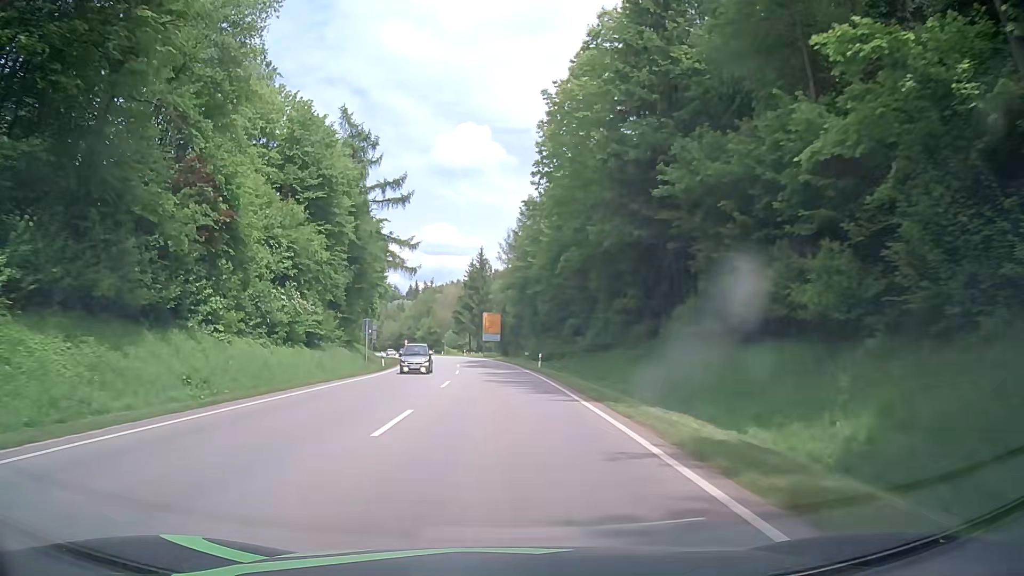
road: secondary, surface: asphalt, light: Day
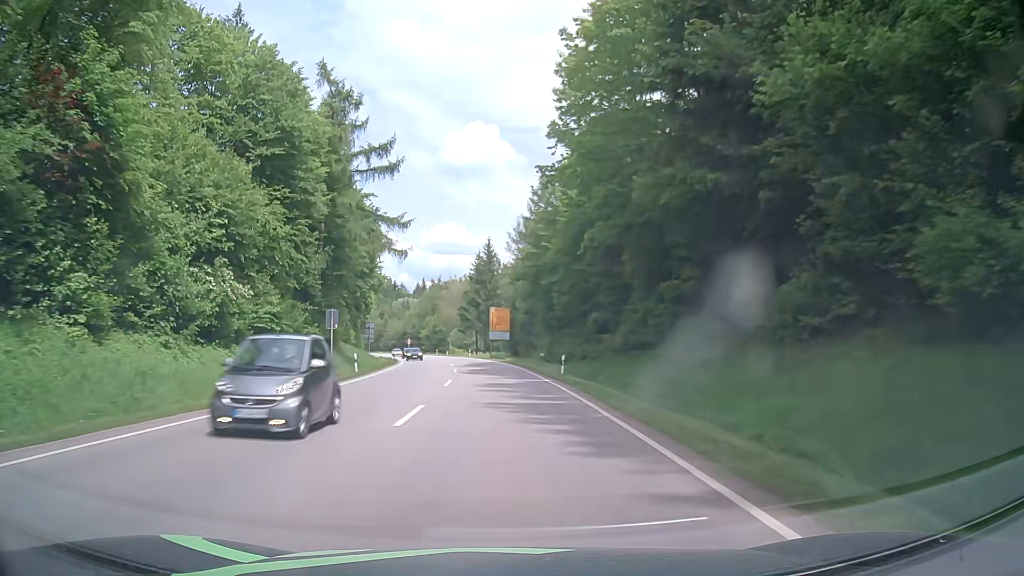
(-0.2, +10.8) m; -1°
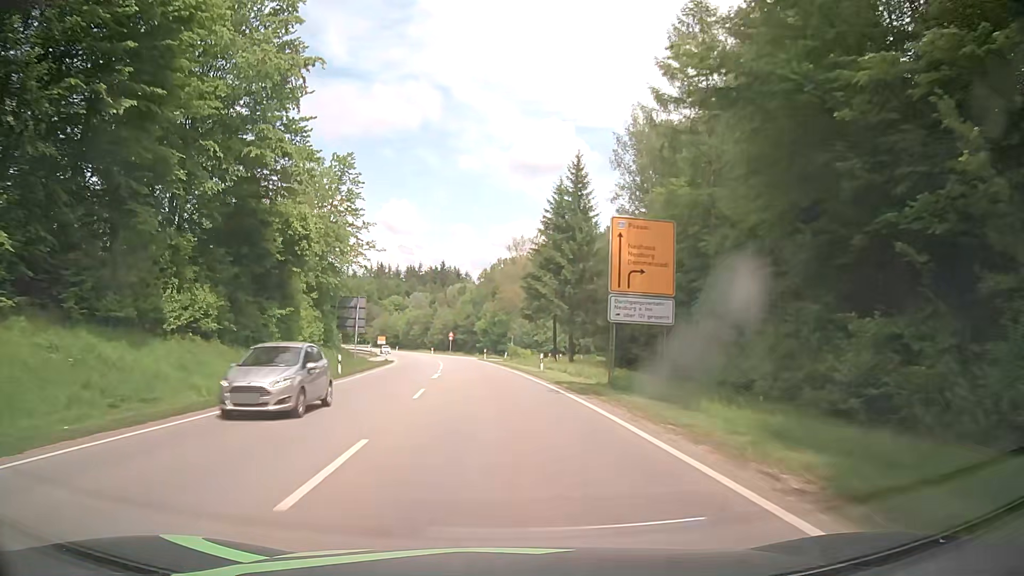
(-2.9, +54.0) m; -6°
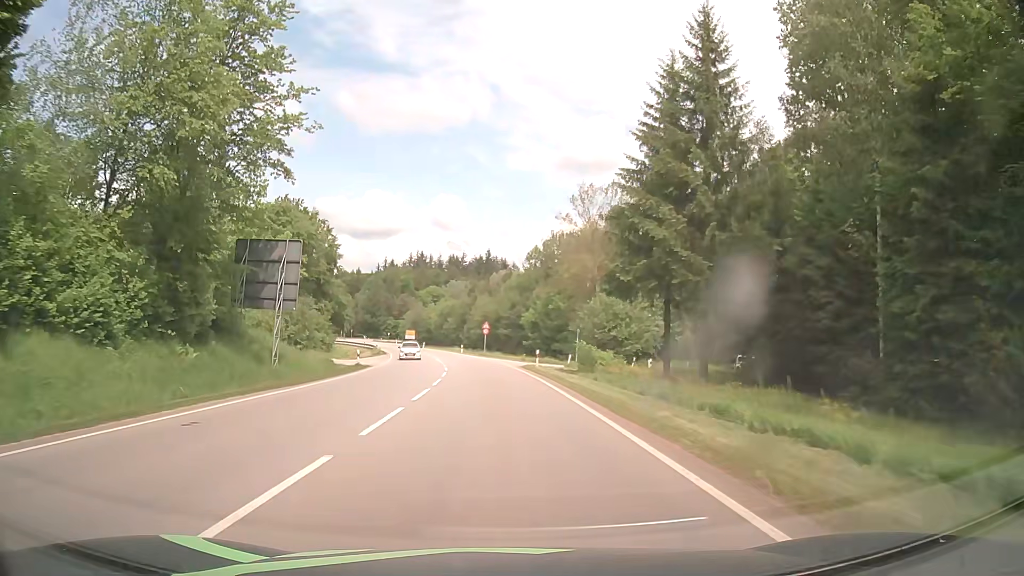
(-1.5, +32.4) m; -4°
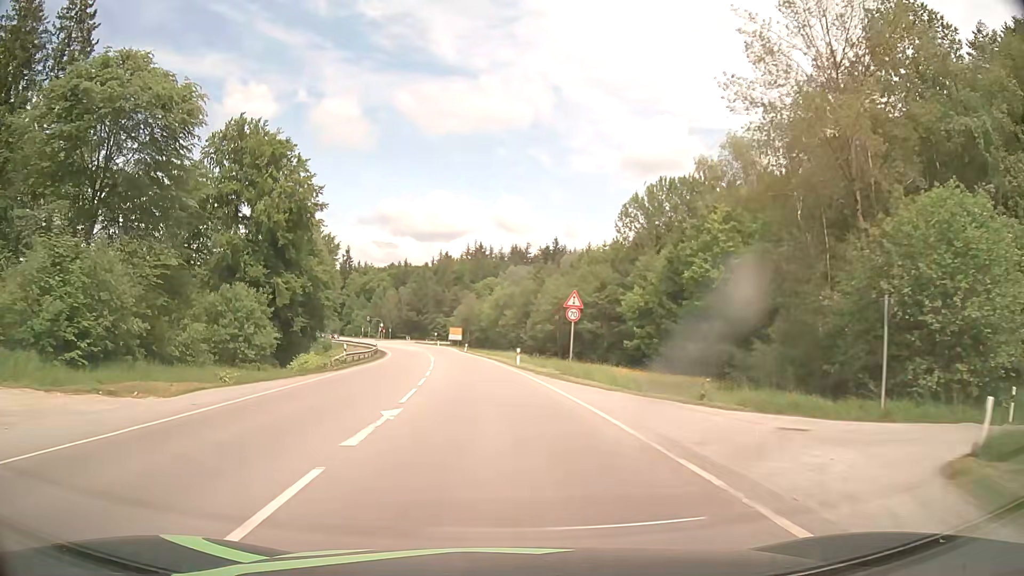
(-2.4, +43.2) m; -7°
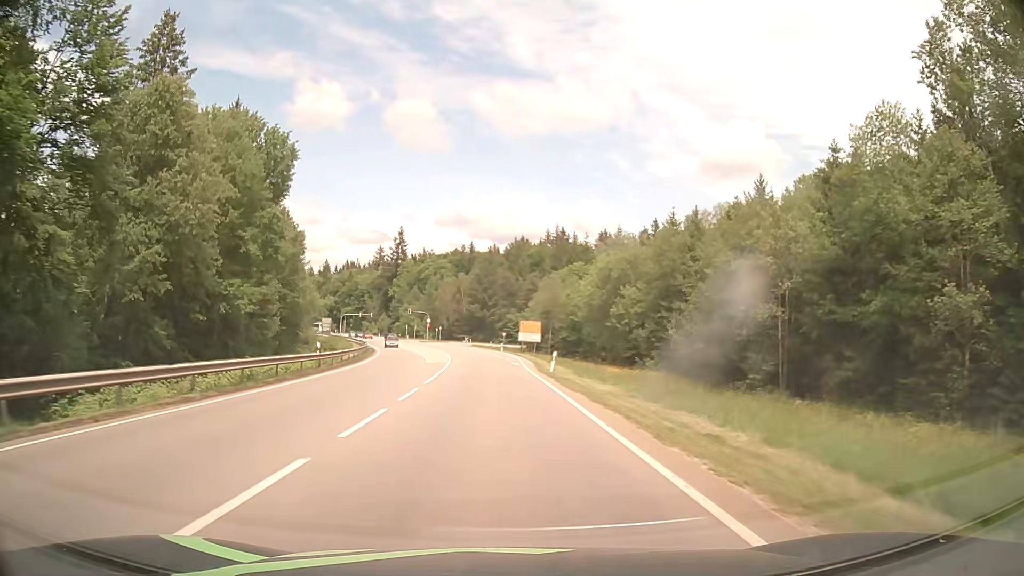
(-3.0, +53.8) m; -6°
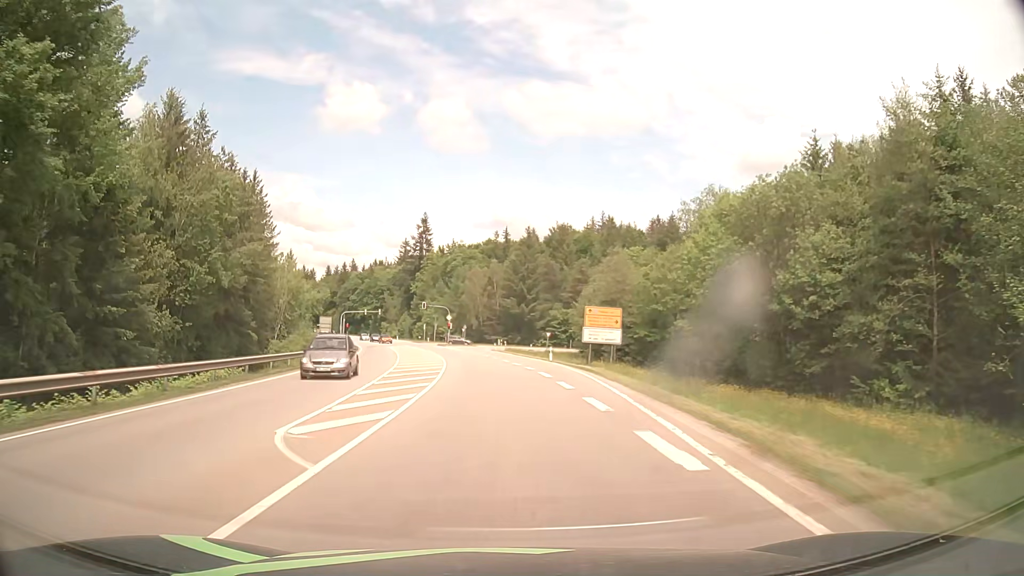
(-0.8, +32.2) m; -3°
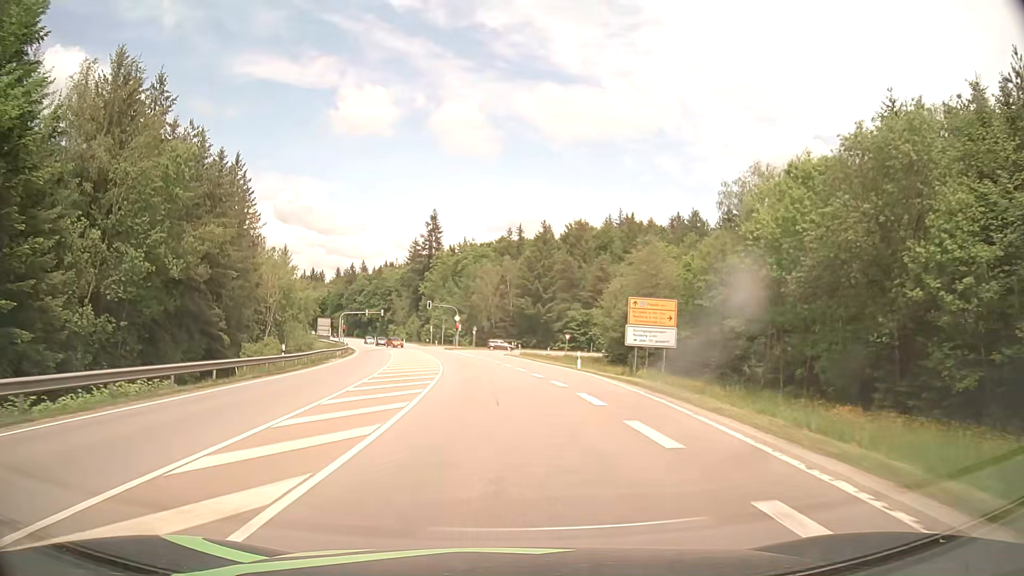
(-0.1, +10.5) m; -1°
(0, +10) (0, +20) (-1, +30) (-2, +40) (-3, +50) (-4, +60) (-6, +70) (-7, +80) (-9, +89) (-12, +99) m
